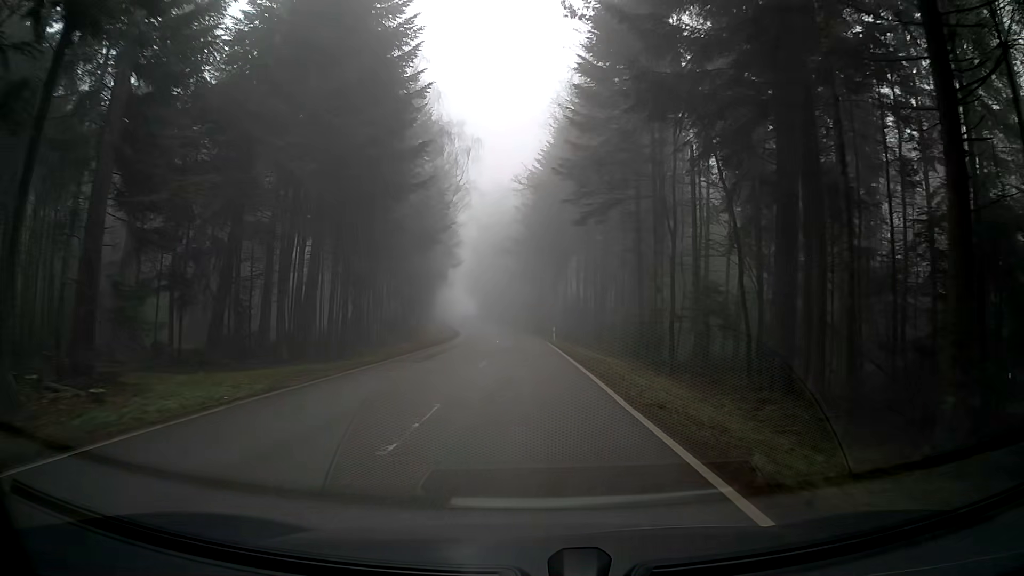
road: tertiary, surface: asphalt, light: Day
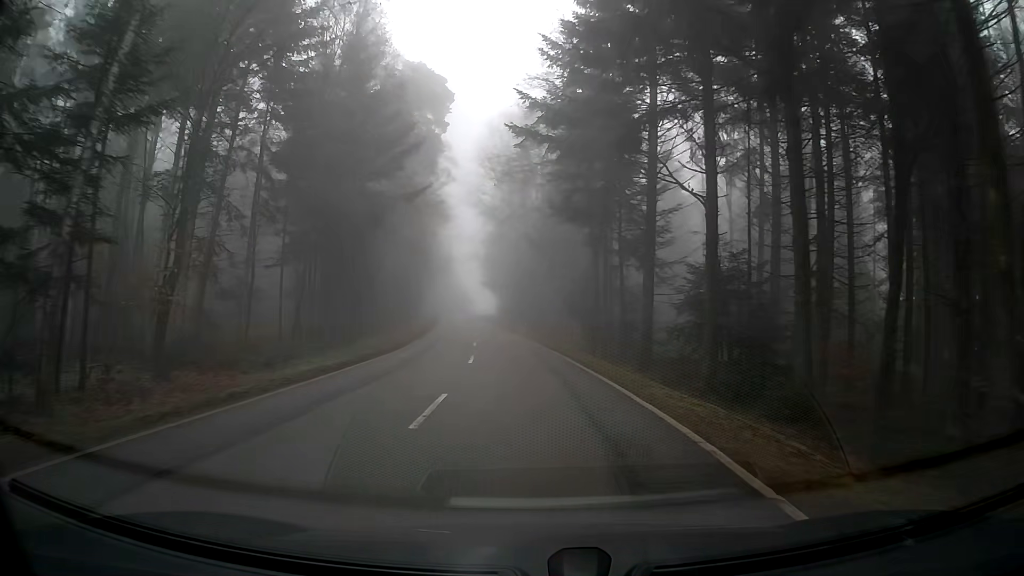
(-0.4, +46.8) m; -1°
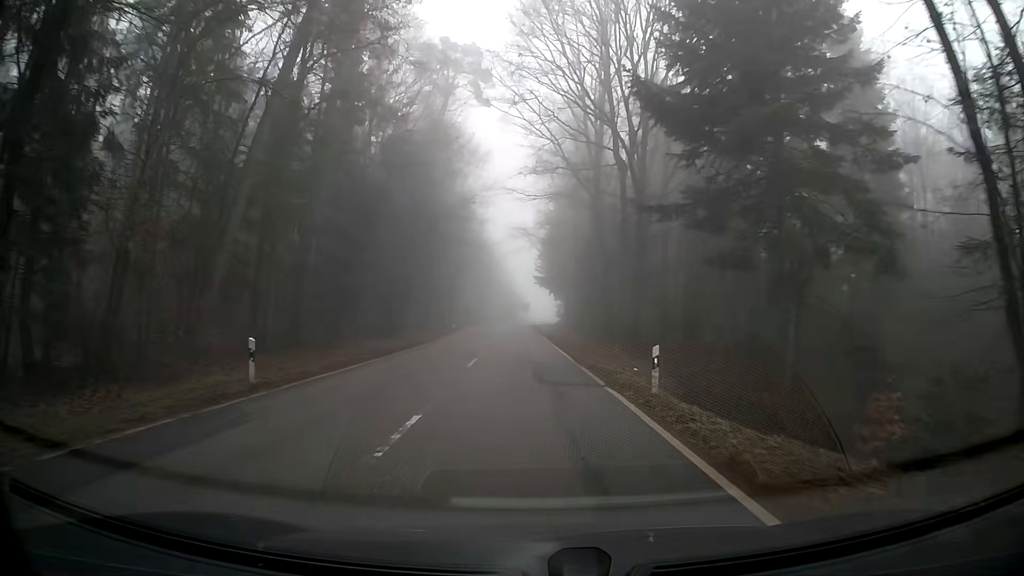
(-2.6, +37.9) m; -7°
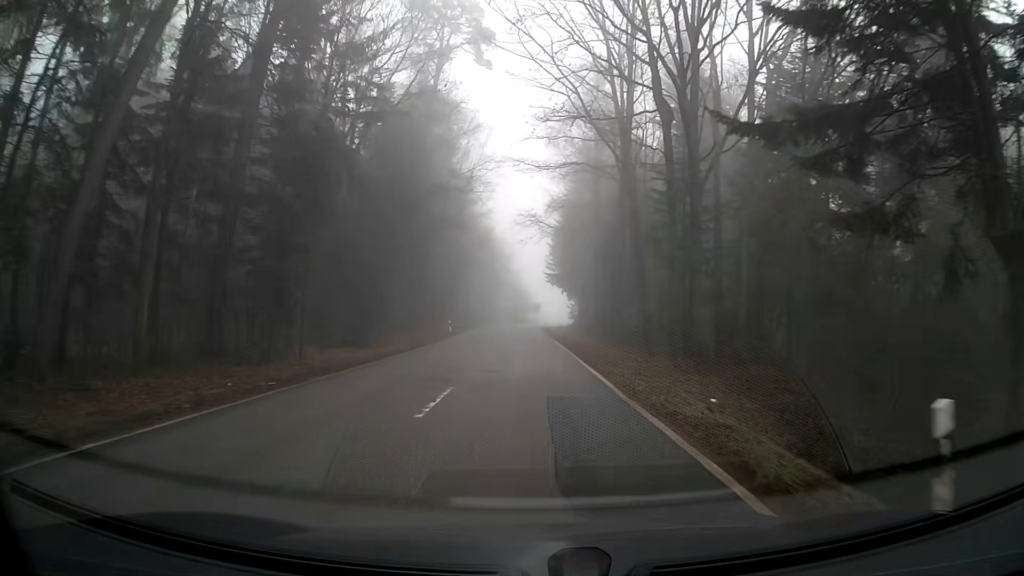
(-0.1, +9.6) m; 0°
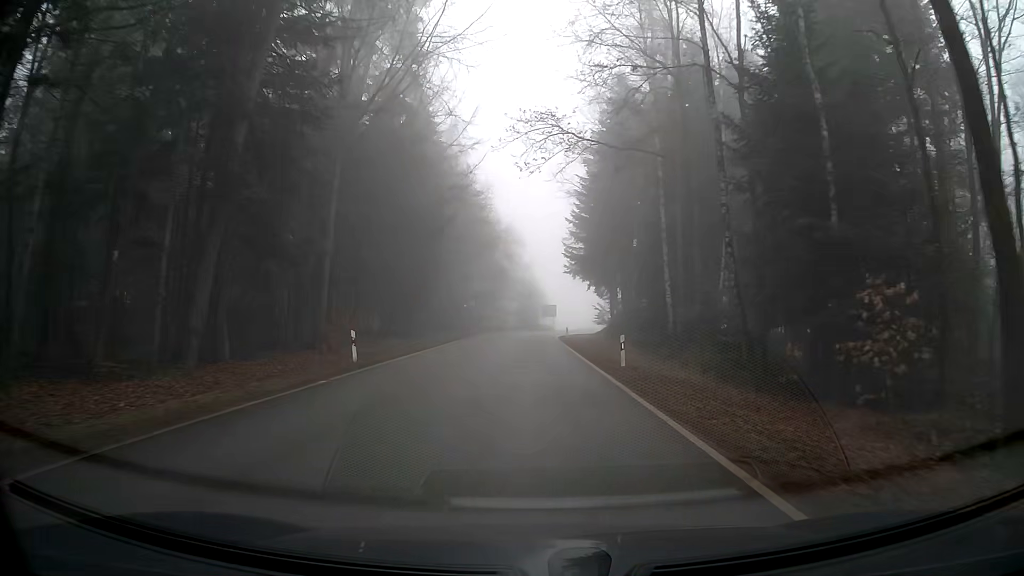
(+0.1, +28.7) m; -1°
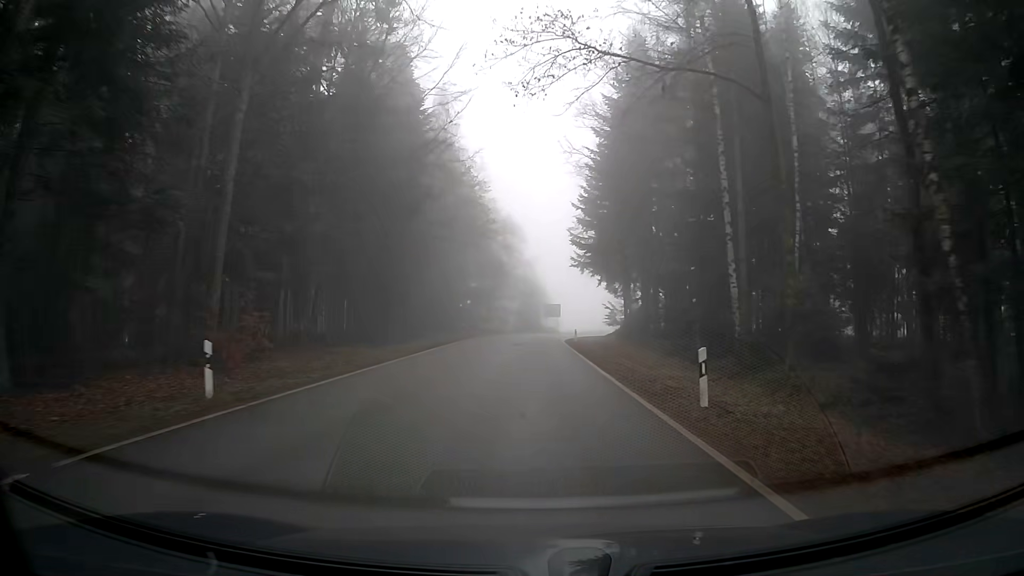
(-0.1, +9.5) m; -1°
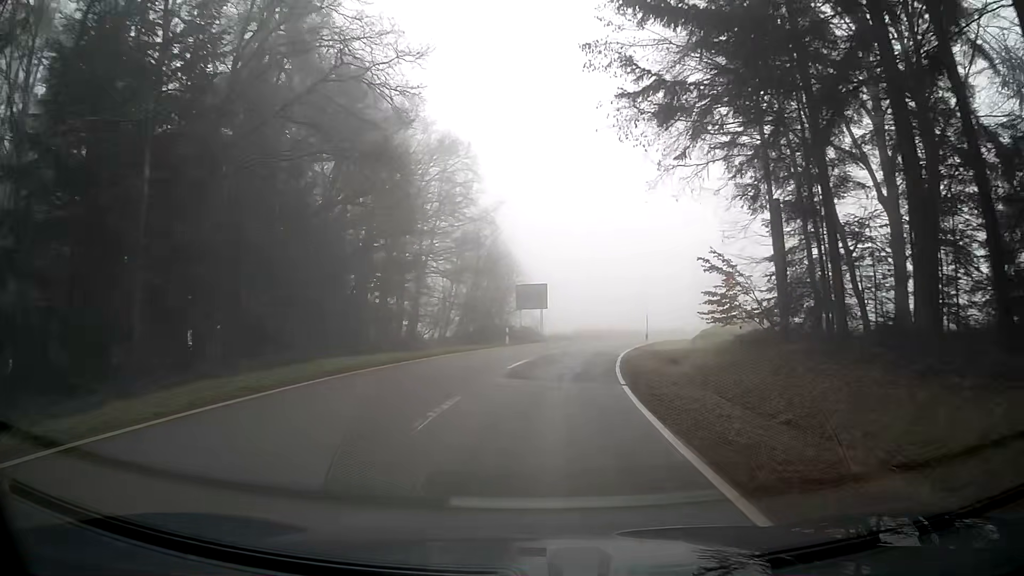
(+1.2, +47.2) m; +3°
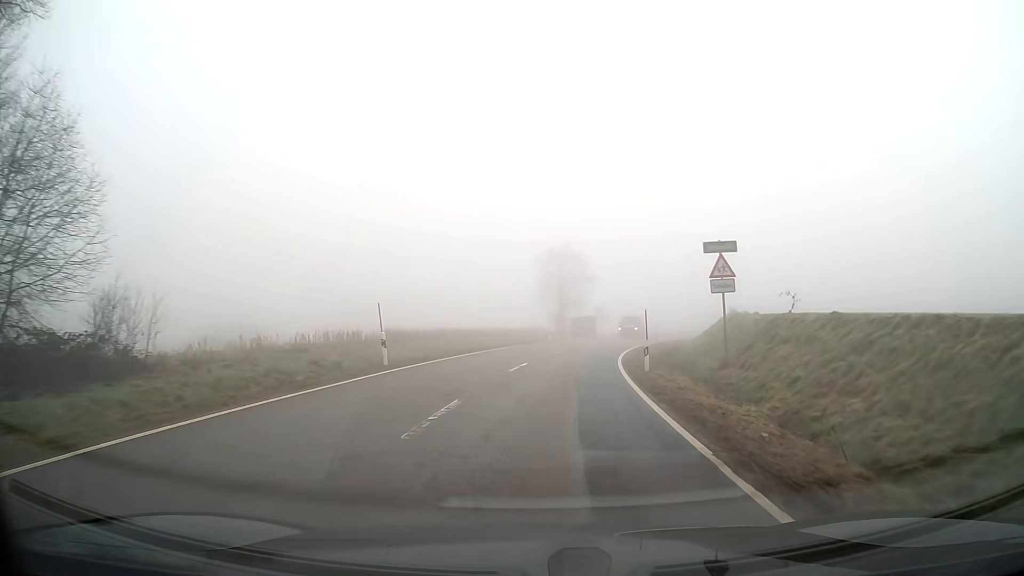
(+7.0, +46.6) m; +18°
